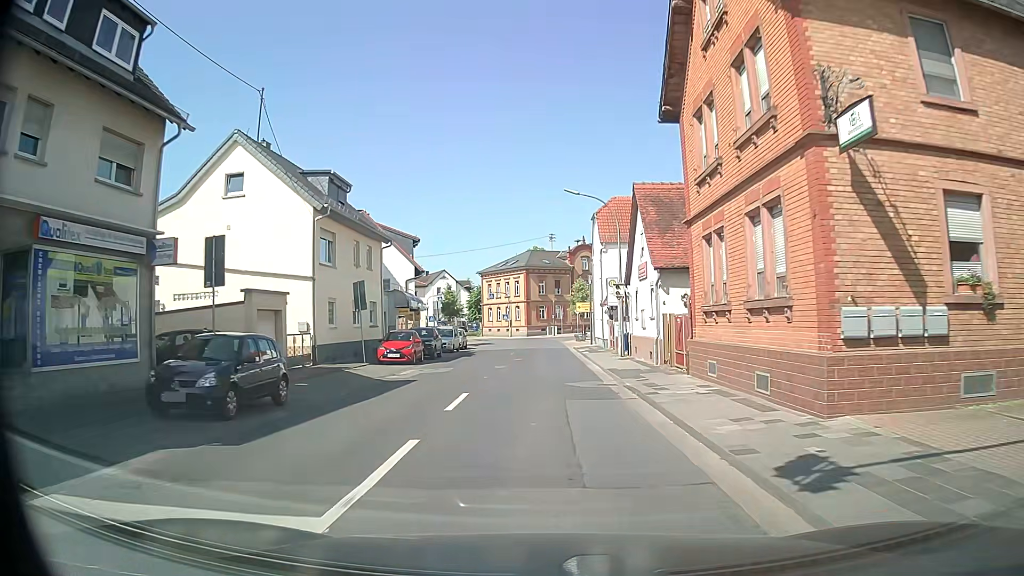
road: secondary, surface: asphalt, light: Day
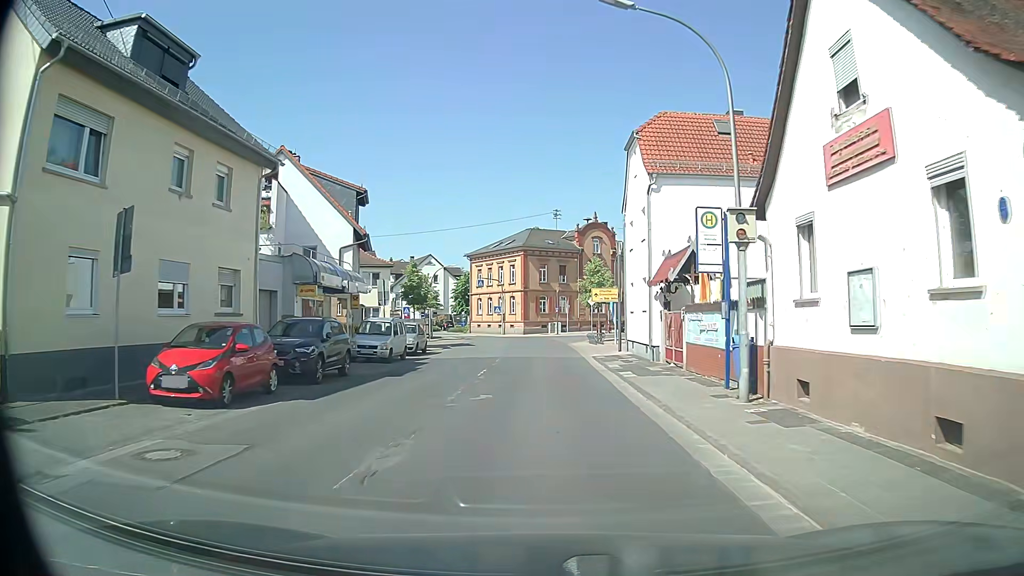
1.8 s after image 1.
(0.0, +17.7) m; 0°
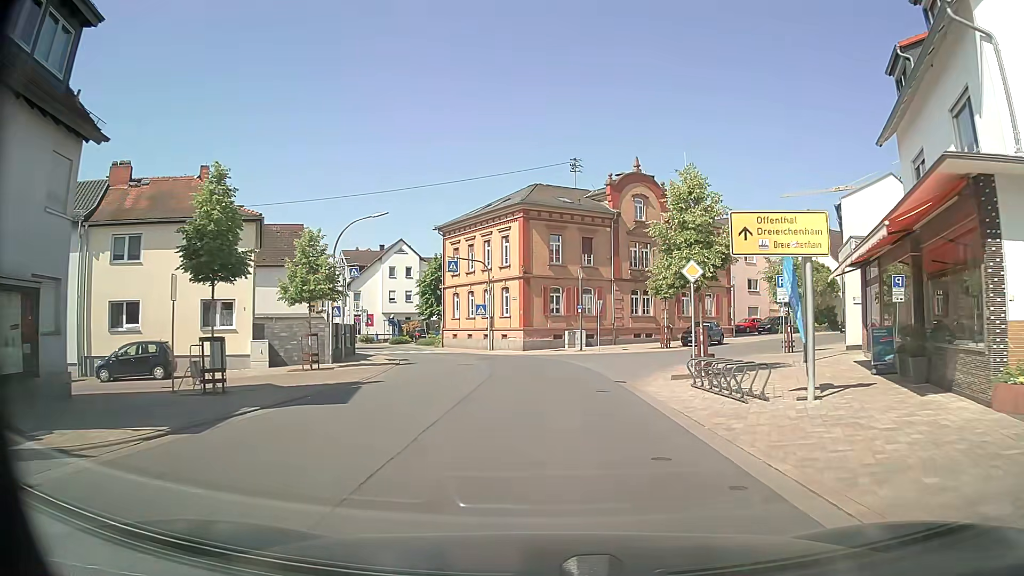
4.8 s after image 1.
(0.0, +29.1) m; -1°
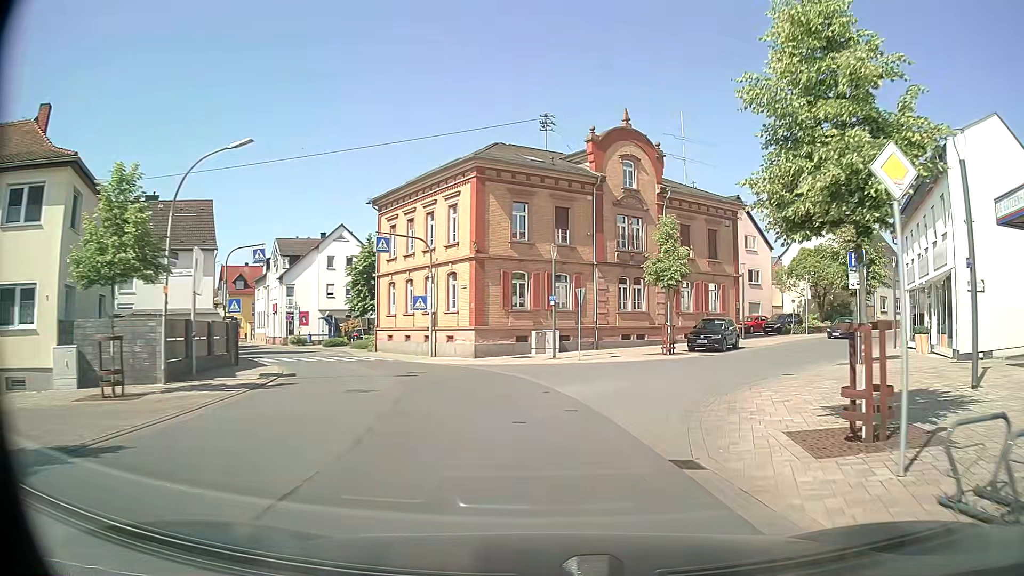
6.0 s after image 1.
(+0.2, +11.4) m; +3°
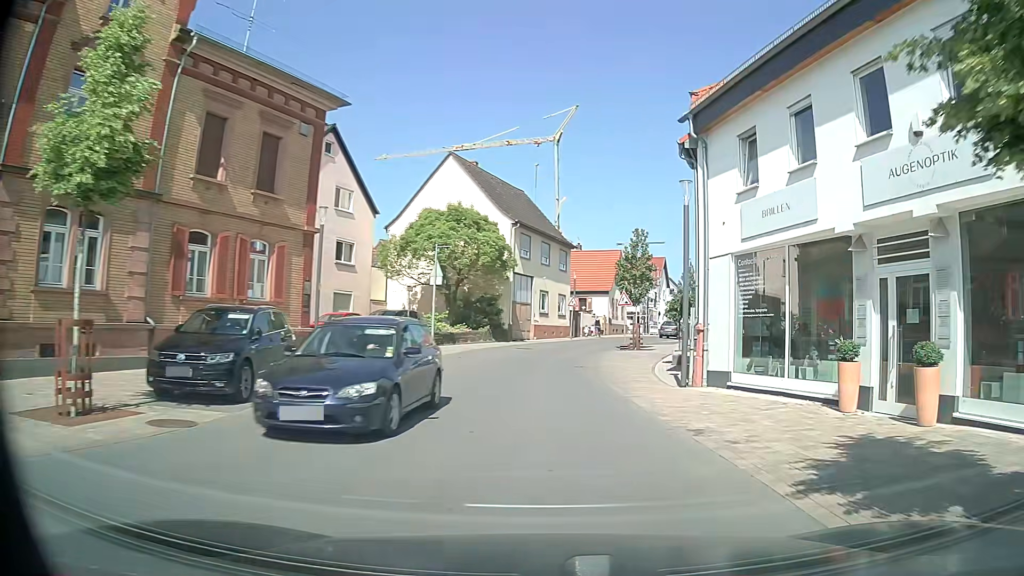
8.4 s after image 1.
(+6.1, +21.0) m; +35°
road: unclassified
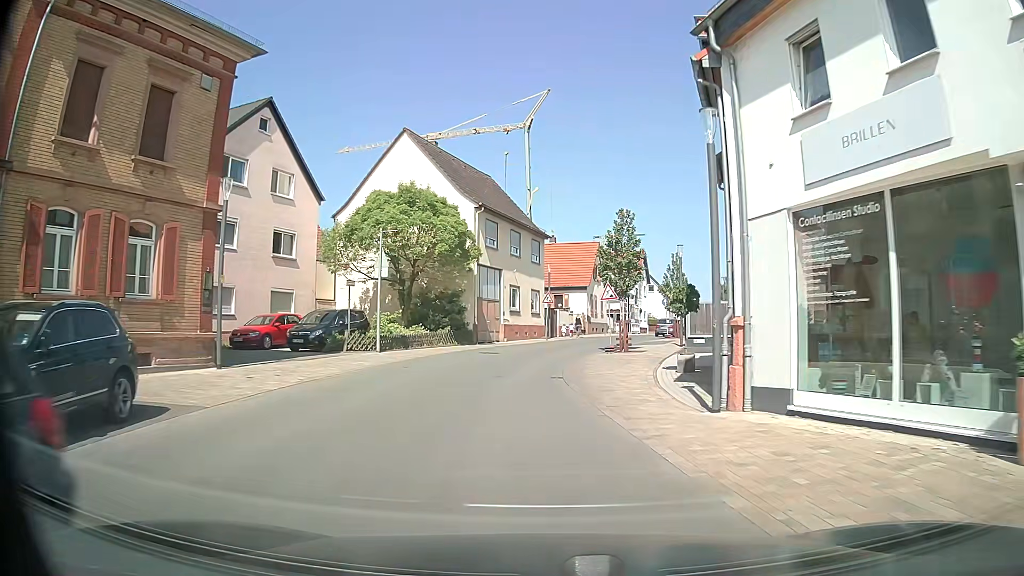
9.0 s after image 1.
(+0.1, +5.4) m; +1°
(0, +10) (-1, +20) (+1, +30) (+3, +40) (+6, +49) (+10, +58) (+15, +67) (+20, +76) (+26, +84) (+32, +92) m
